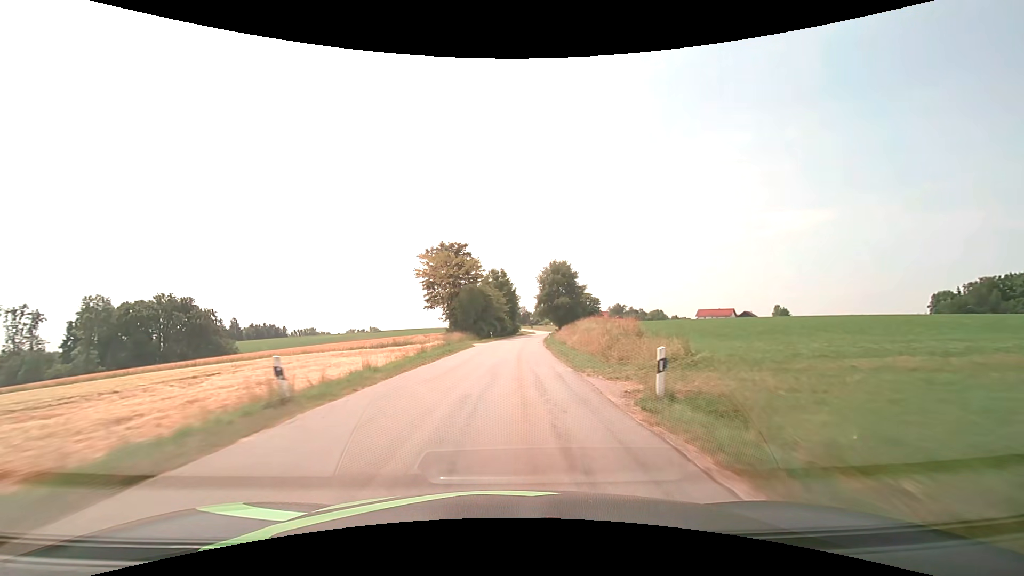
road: tertiary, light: Day
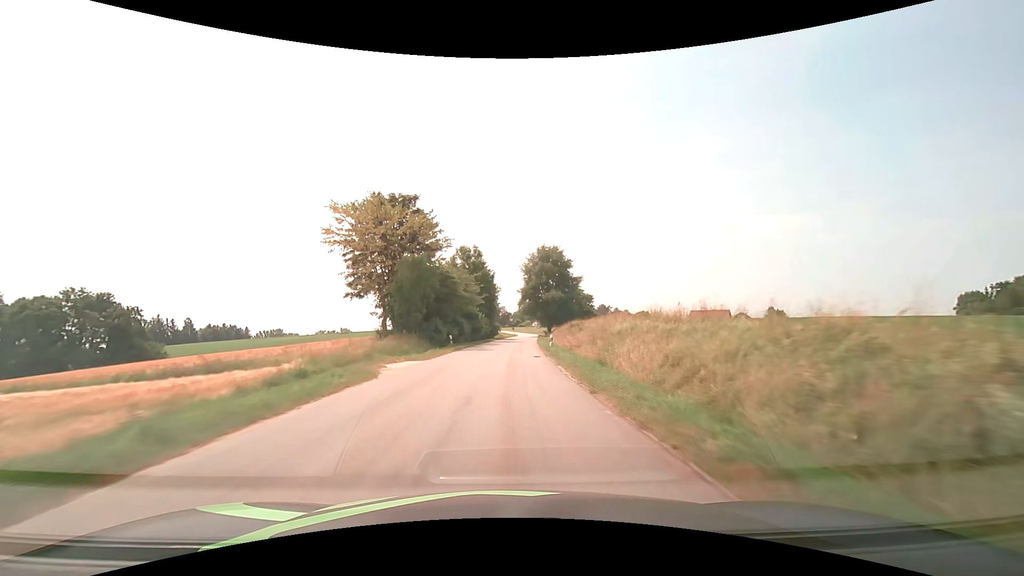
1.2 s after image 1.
(+0.5, +25.0) m; +2°
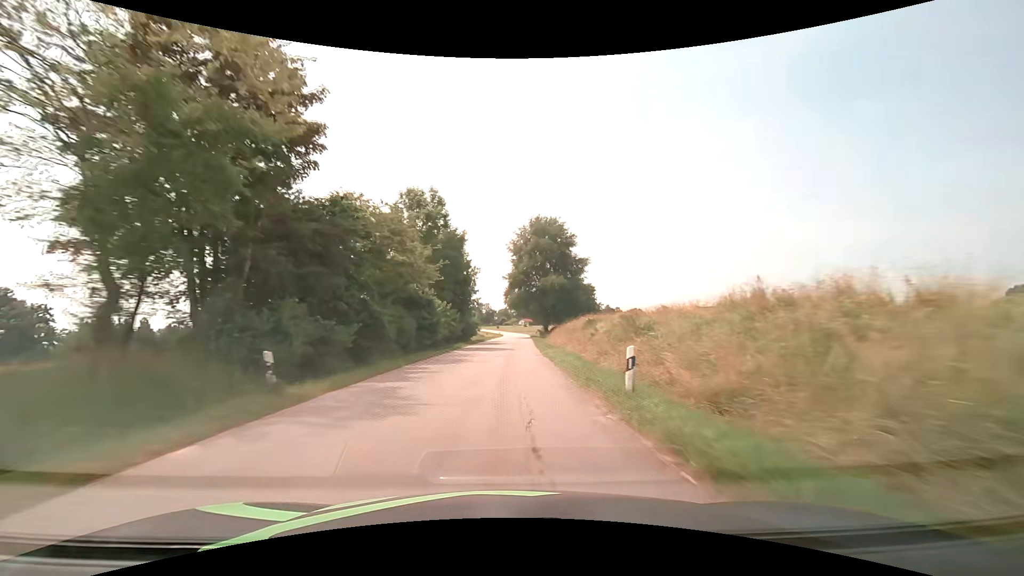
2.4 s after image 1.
(+0.4, +25.0) m; +2°
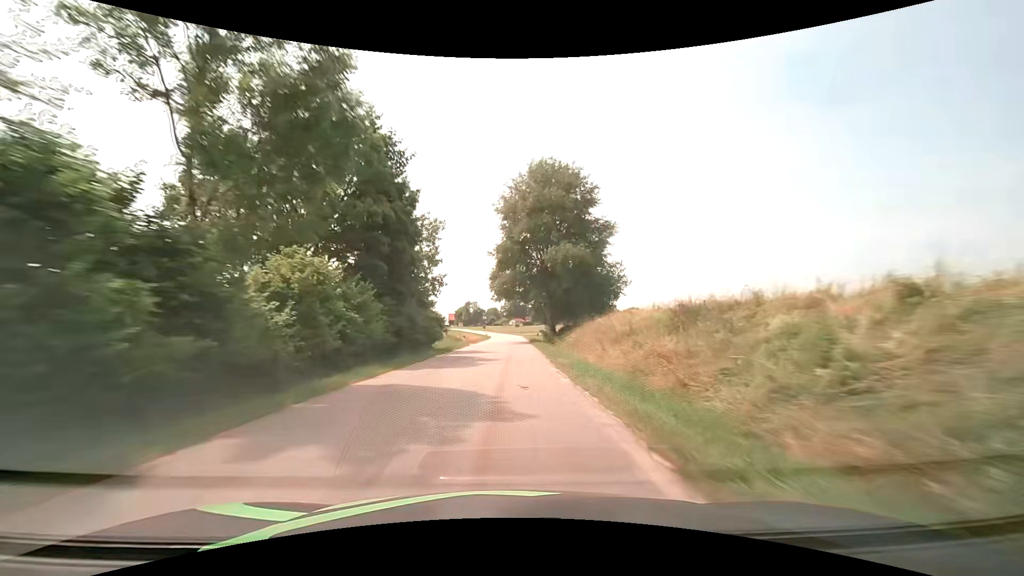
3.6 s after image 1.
(+0.2, +25.2) m; +1°
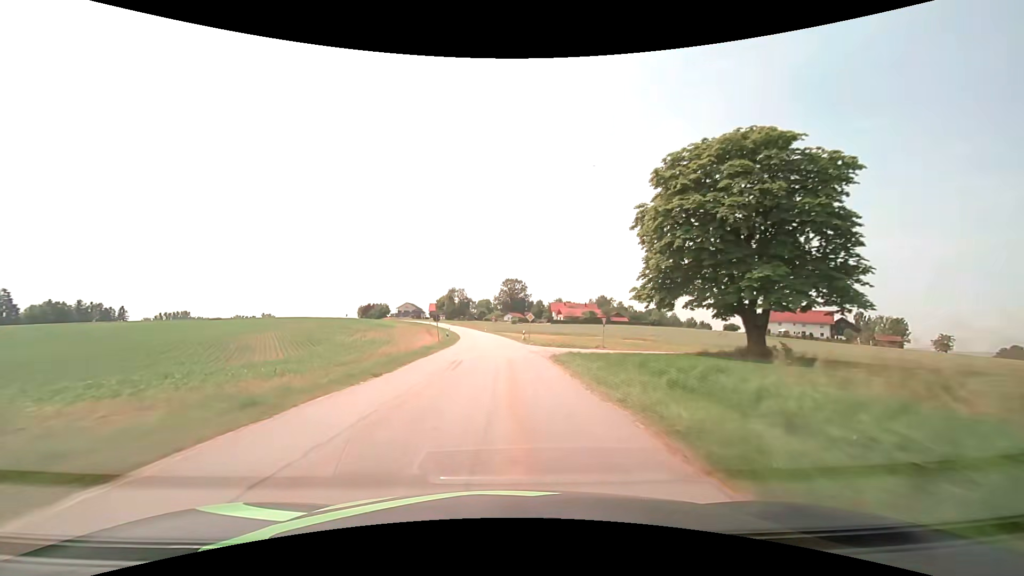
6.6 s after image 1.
(+0.6, +63.2) m; +1°
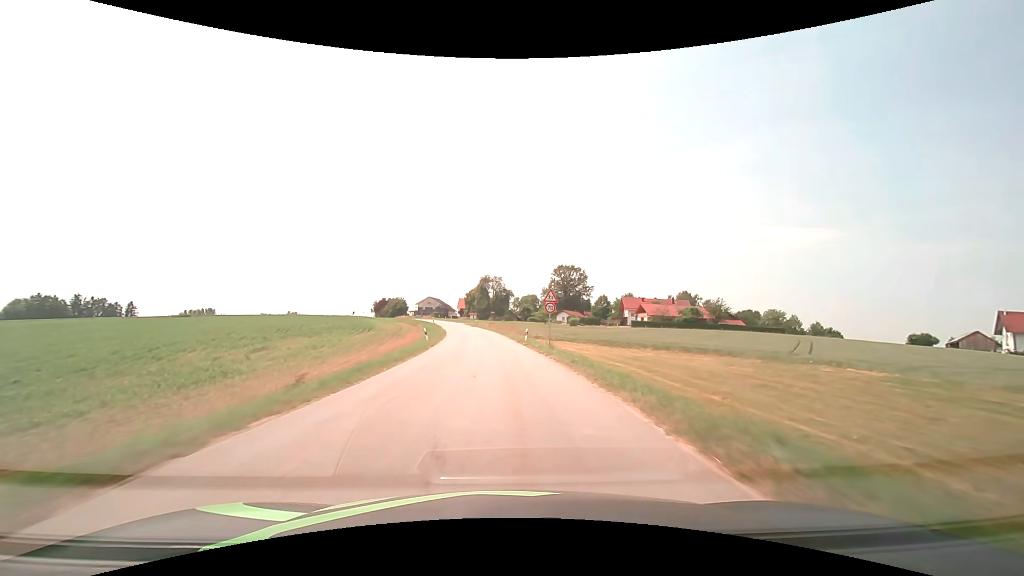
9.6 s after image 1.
(-2.0, +61.7) m; -5°
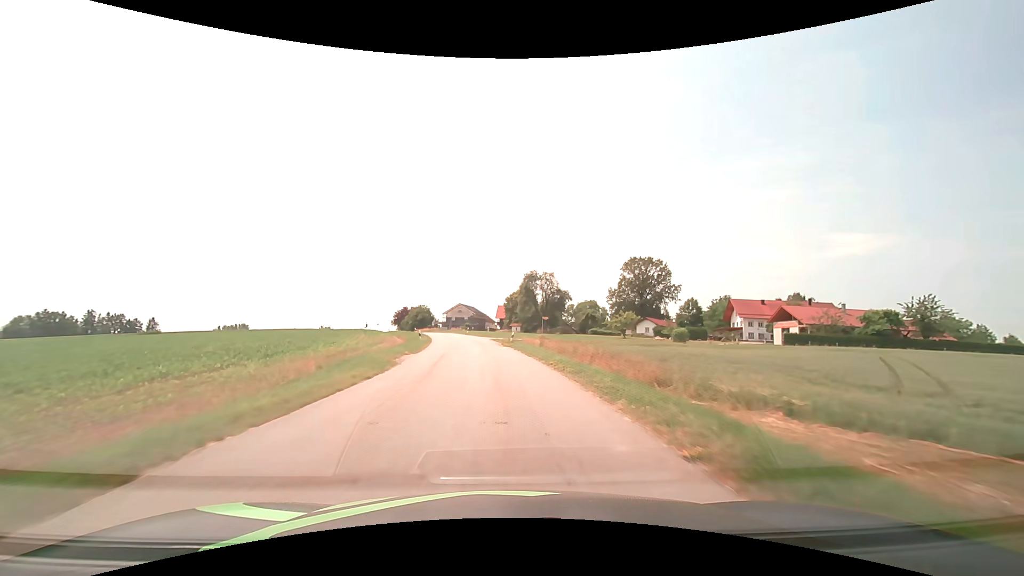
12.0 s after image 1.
(-1.8, +45.5) m; -5°
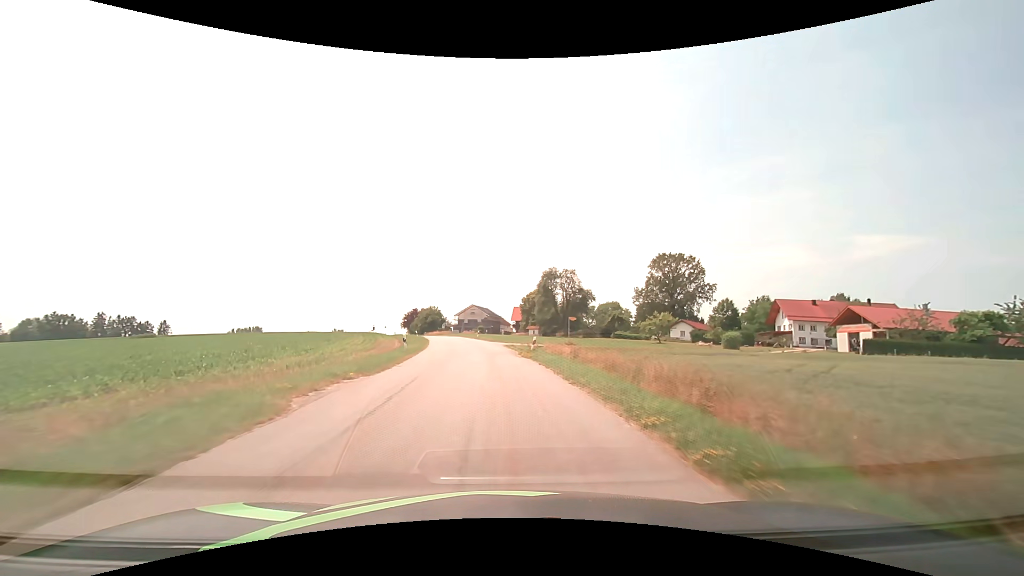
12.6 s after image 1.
(-0.2, +11.0) m; -2°
(0, +10) (-1, +20) (-1, +30) (-3, +40) (-4, +50) (-6, +60) (-8, +69) (-10, +79) (-13, +89) (-16, +98) m
